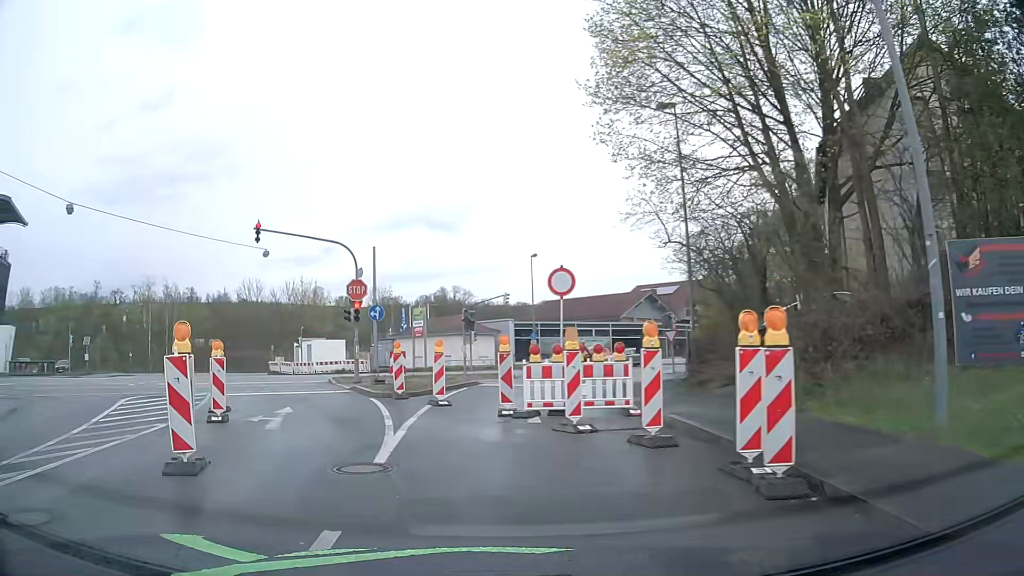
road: tertiary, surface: asphalt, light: Day
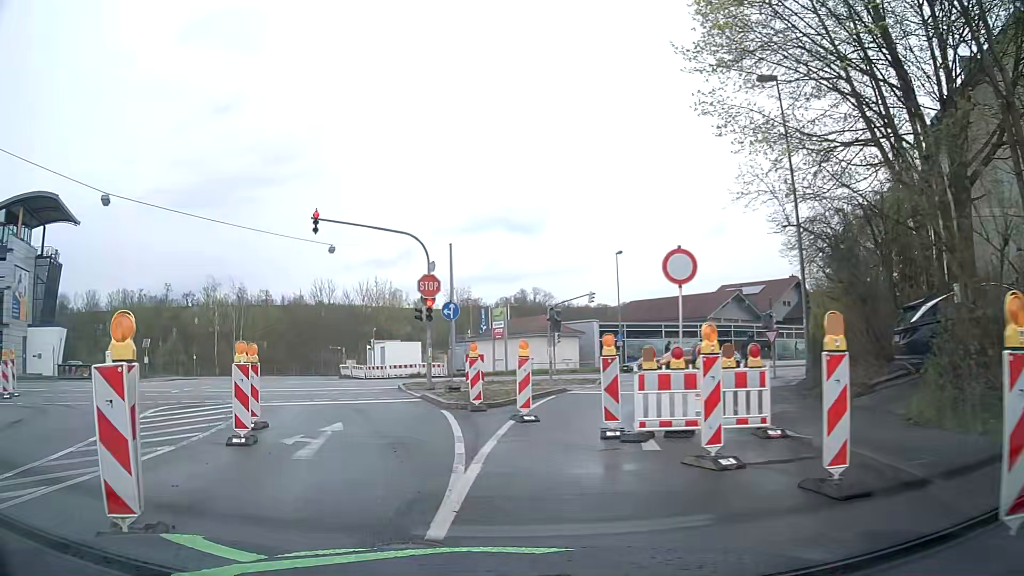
(-0.1, +3.0) m; -6°
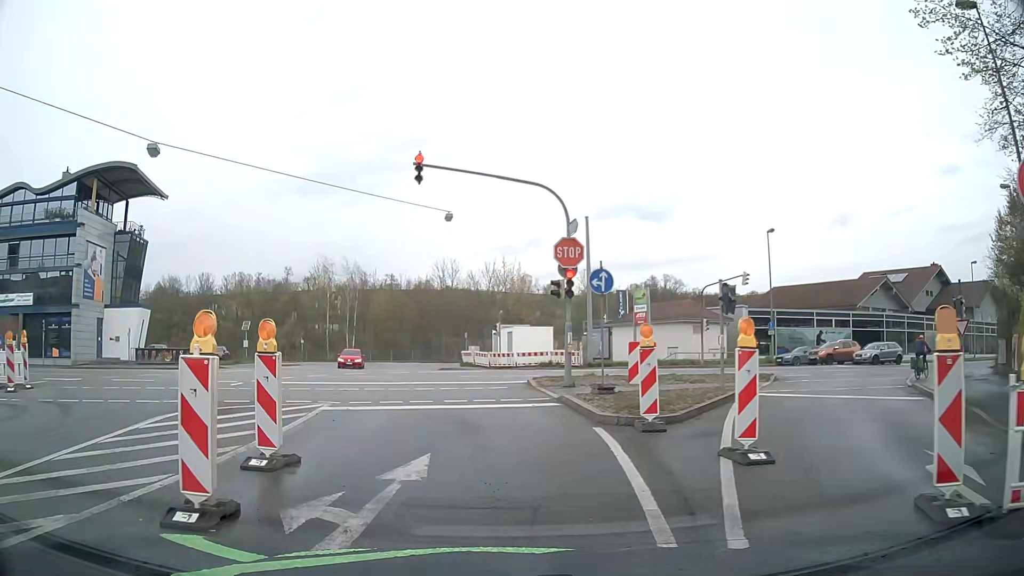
(-0.6, +5.8) m; -11°
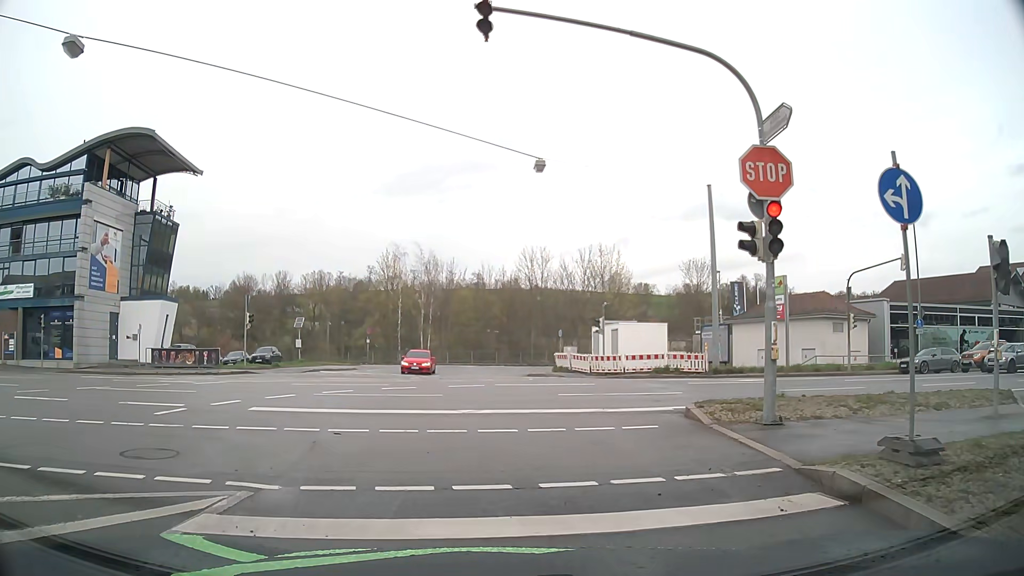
(-0.7, +9.2) m; -8°
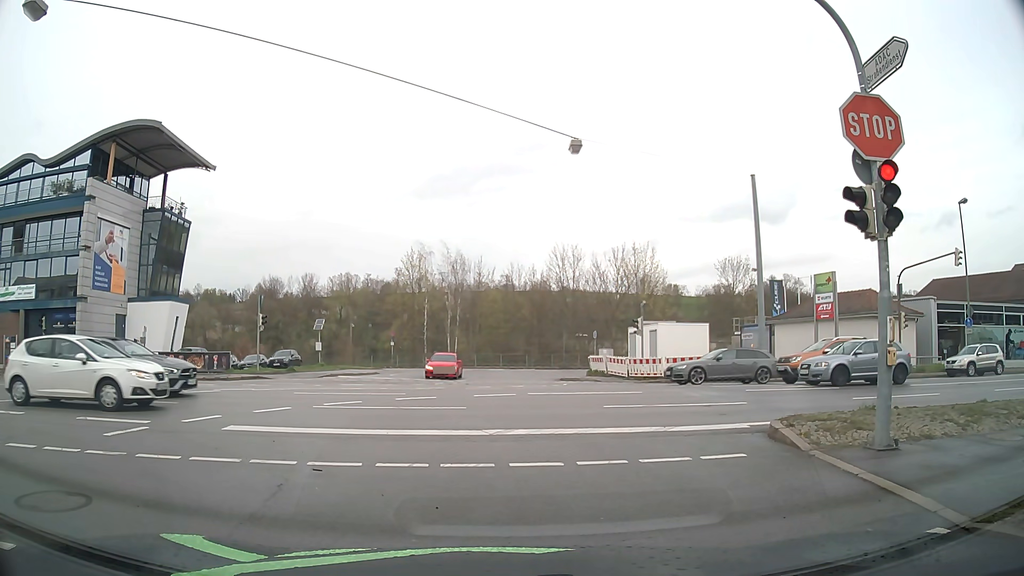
(0.0, +2.5) m; -2°
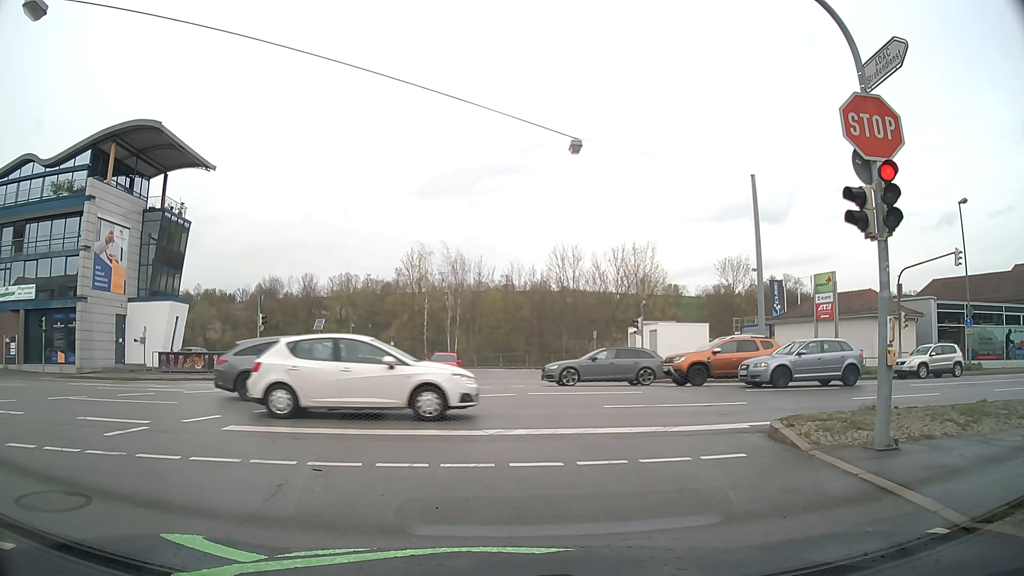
(0.0, 0.0) m; 0°
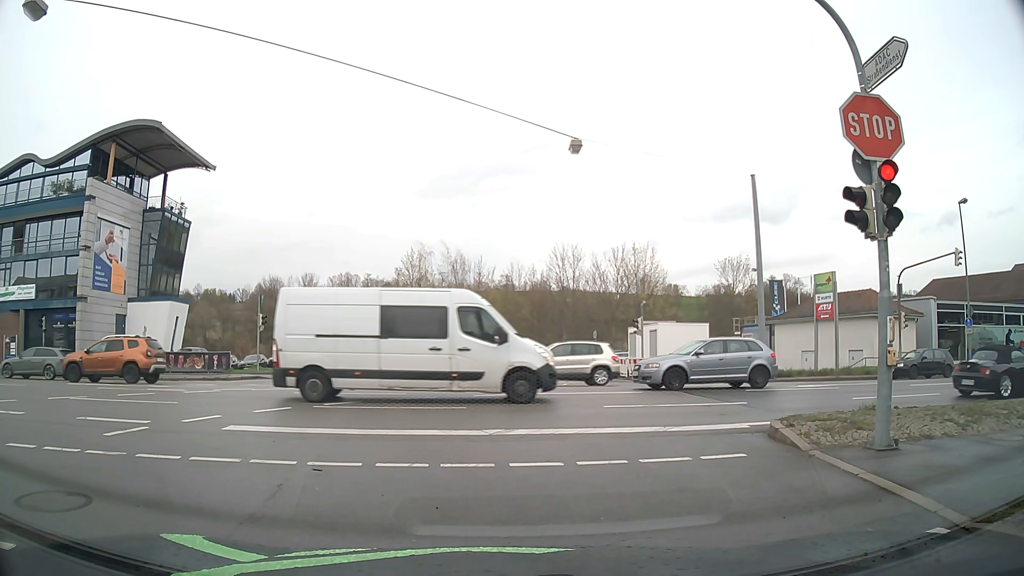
(0.0, 0.0) m; 0°
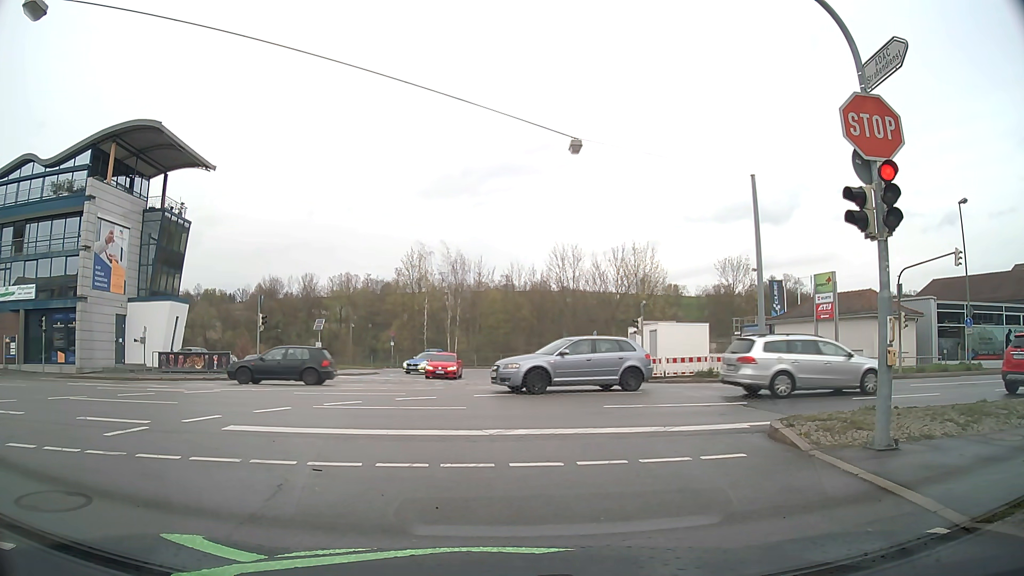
(0.0, 0.0) m; 0°
(-1, +10) (-3, +20) (-11, +25) (-21, +25) (-31, +25) (-41, +24) (-51, +23) (-61, +23) (-71, +22) (-81, +22) m
